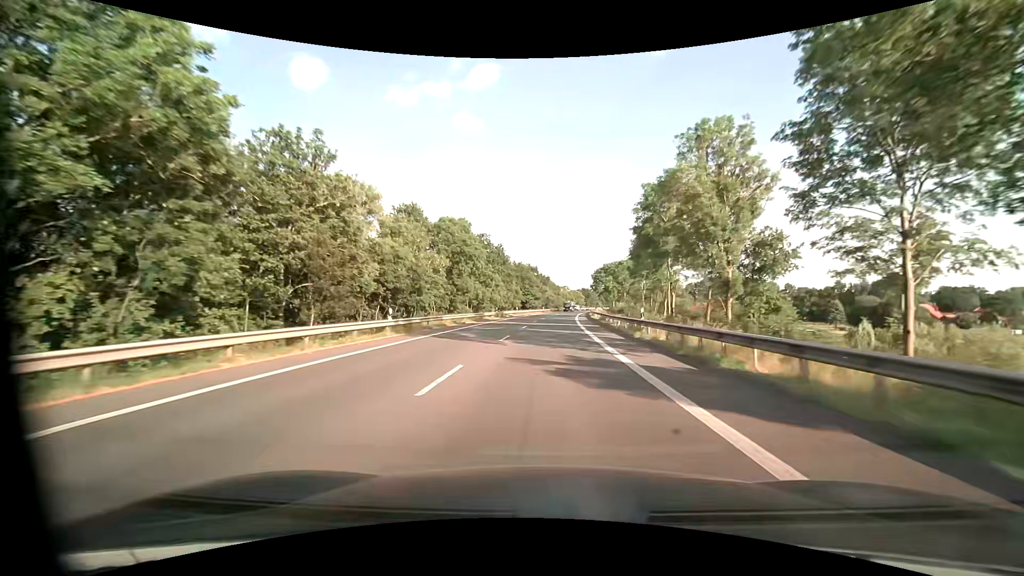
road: primary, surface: asphalt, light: Day
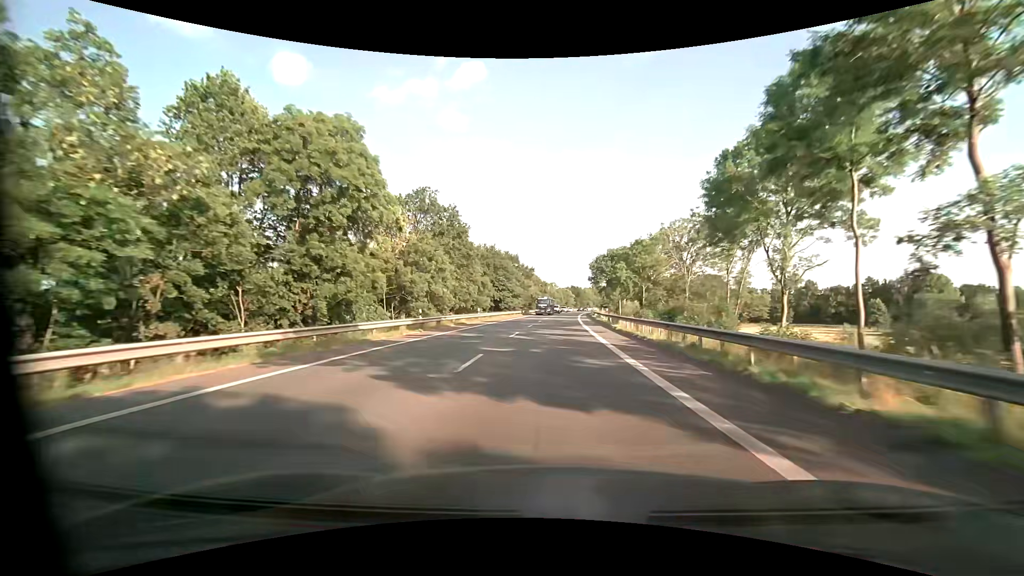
(+0.5, +33.8) m; +2°
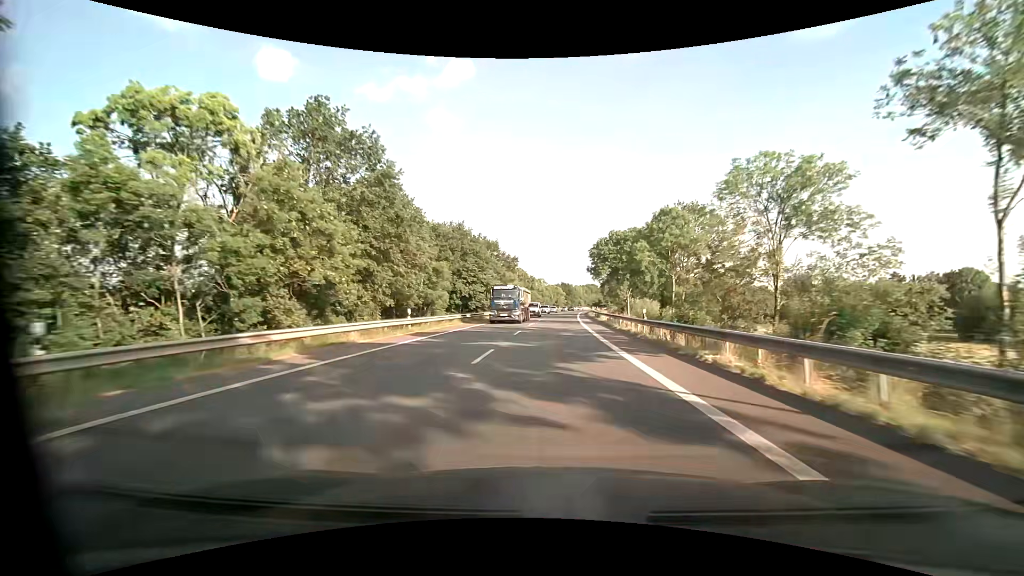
(+0.3, +22.5) m; +1°
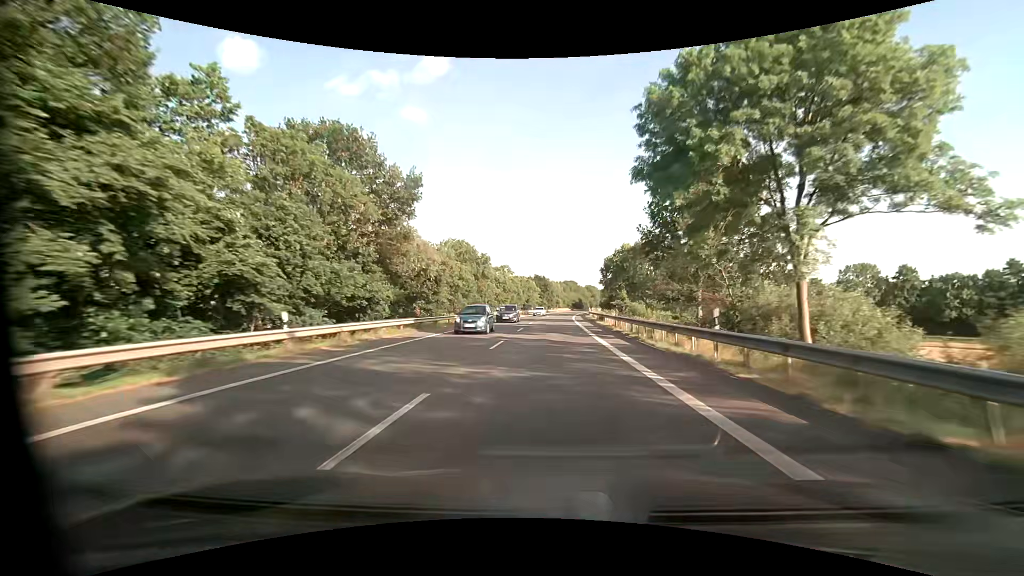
(+1.7, +56.4) m; +3°
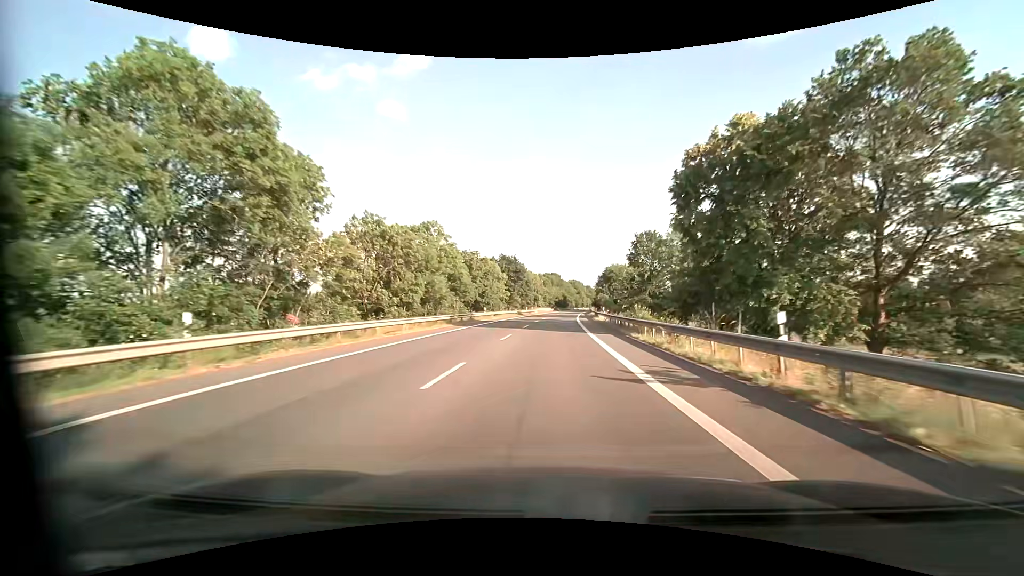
(+1.1, +56.3) m; +2°
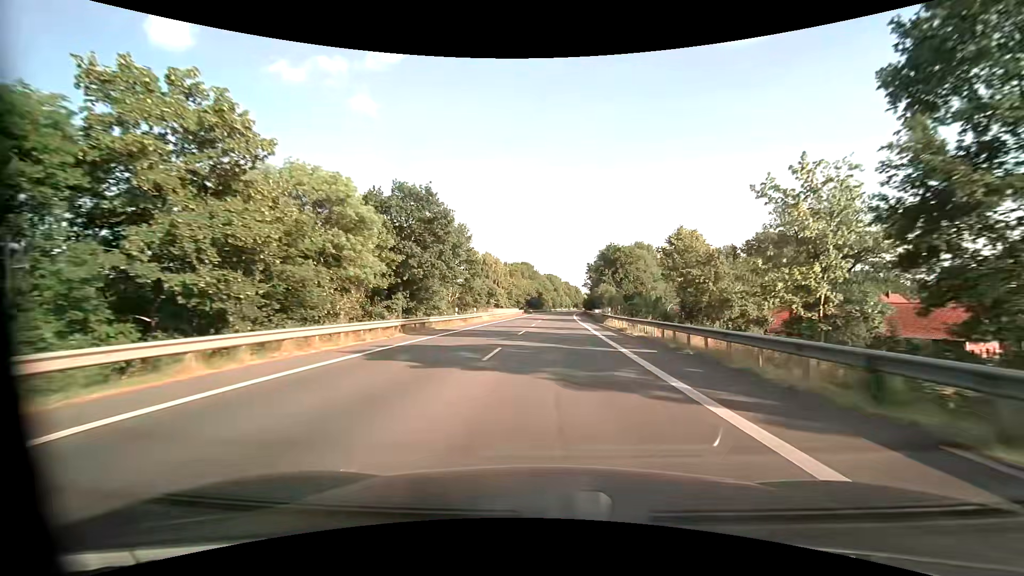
(+1.3, +56.4) m; +3°
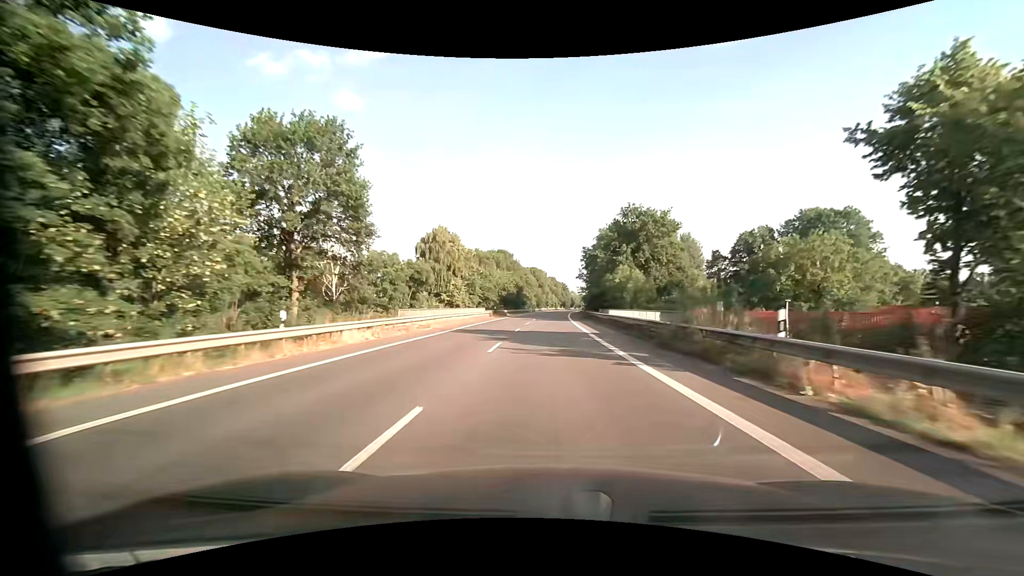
(+0.7, +33.8) m; +2°
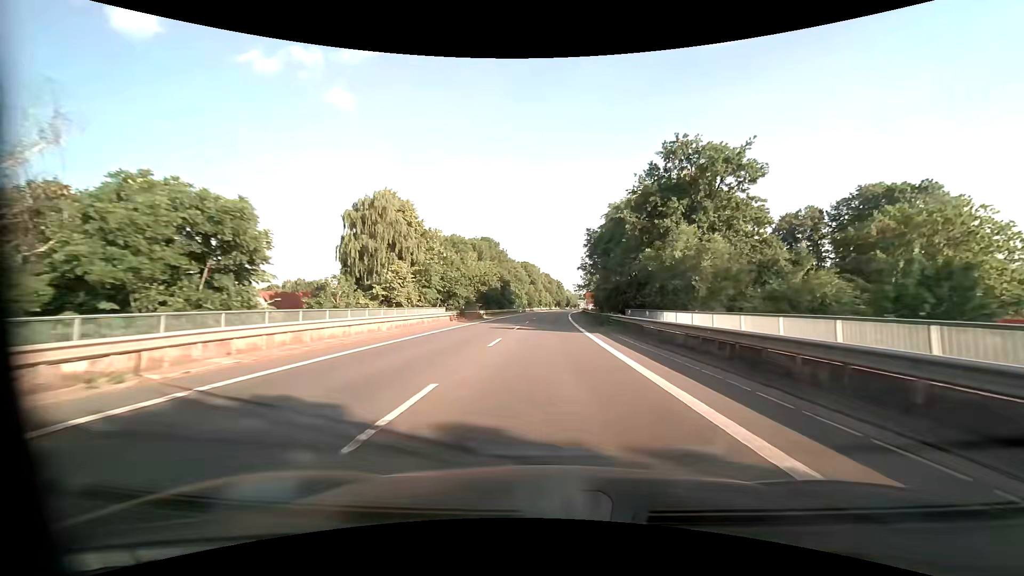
(+0.1, +22.5) m; +1°
(0, +10) (0, +20) (0, +30) (0, +40) (+1, +50) (+1, +60) (+1, +70) (+2, +80) (+2, +90) (+3, +100) m
